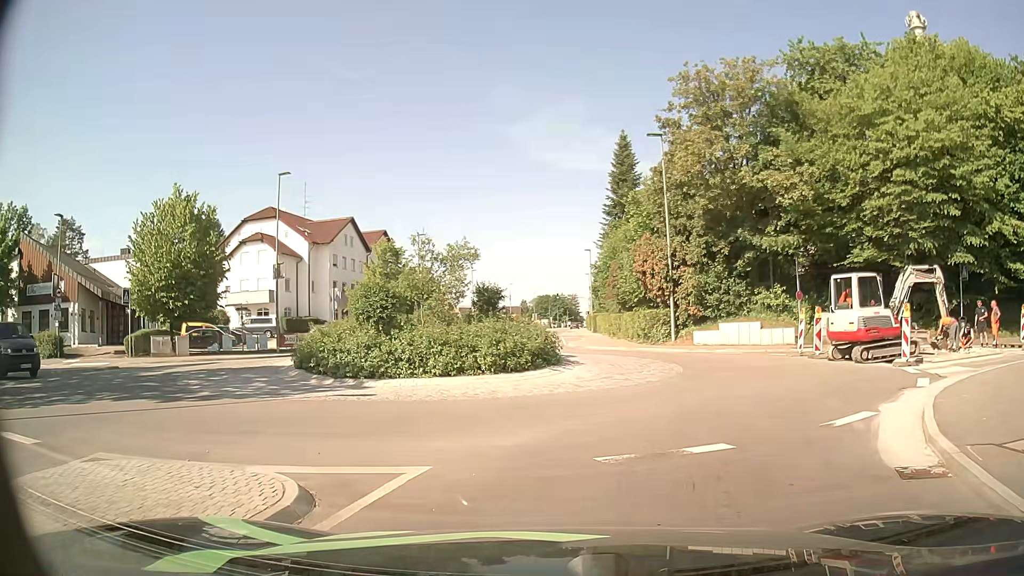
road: tertiary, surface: asphalt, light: Day
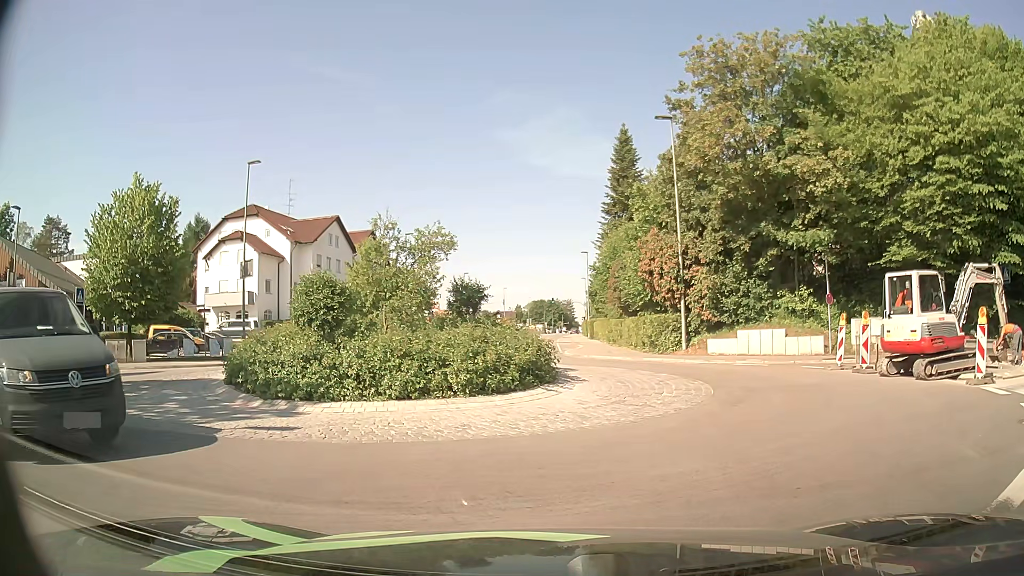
(0.0, +3.6) m; 0°
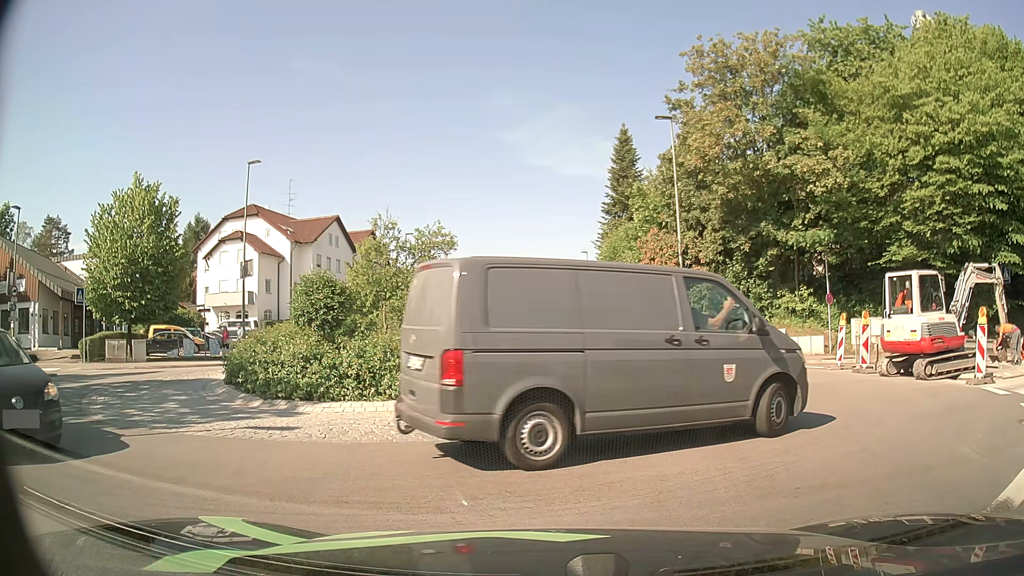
(0.0, 0.0) m; 0°
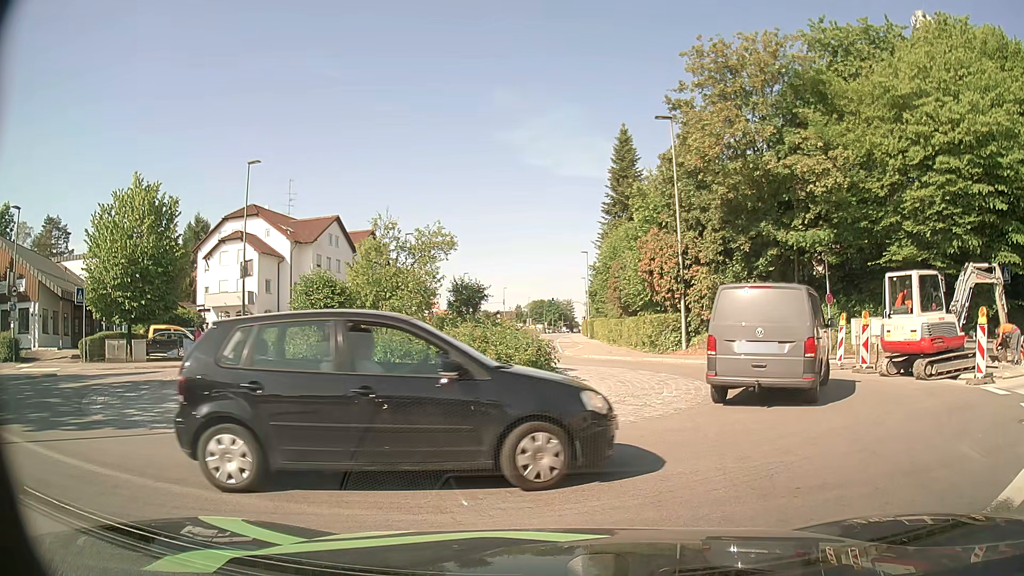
(0.0, 0.0) m; 0°
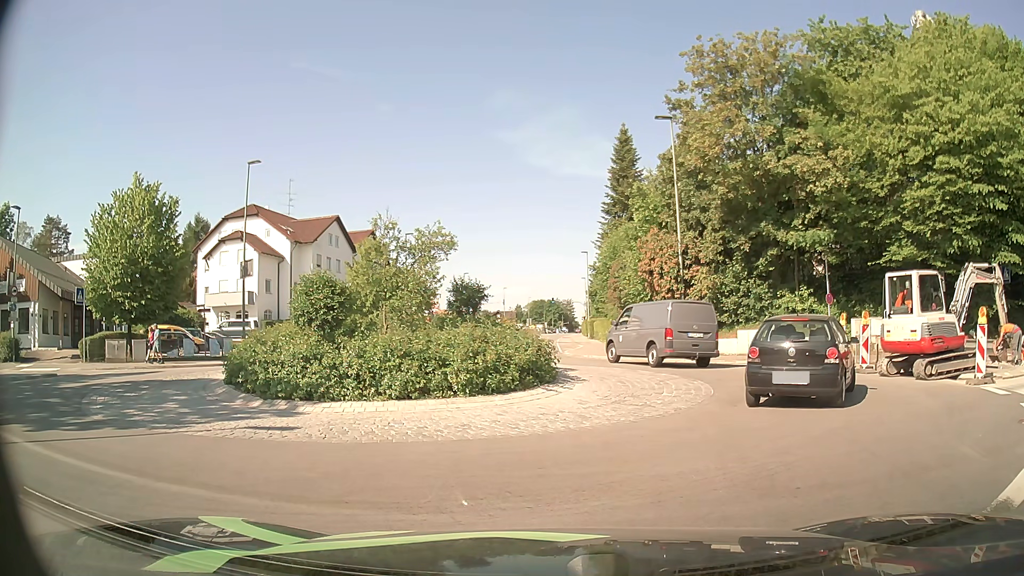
(0.0, 0.0) m; 0°
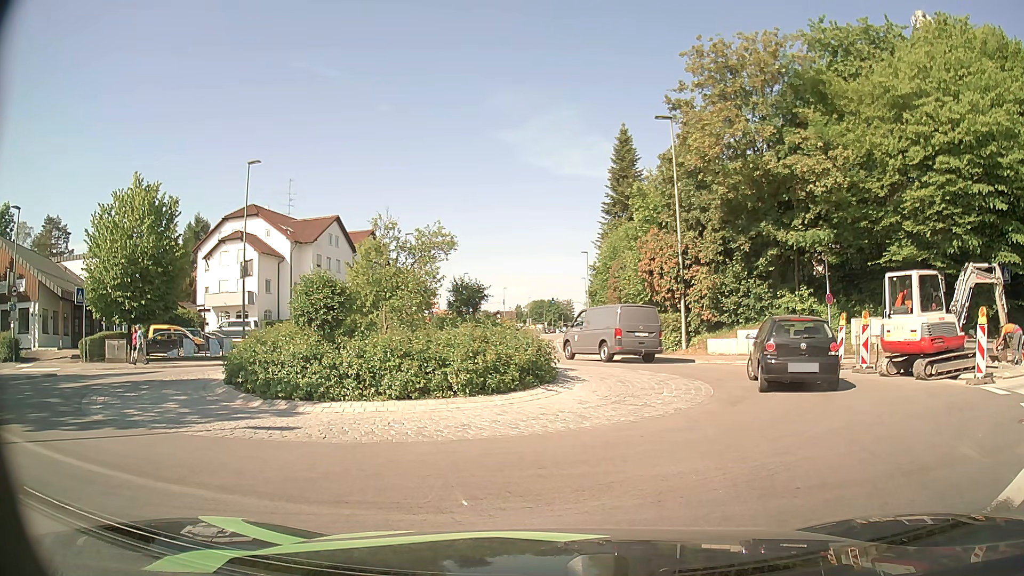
(0.0, 0.0) m; 0°
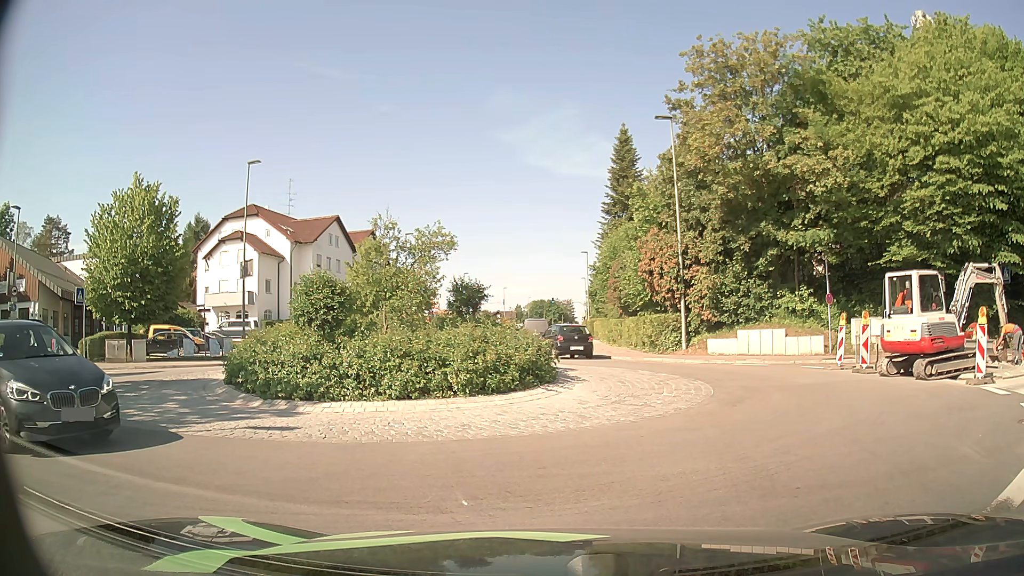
(0.0, 0.0) m; 0°
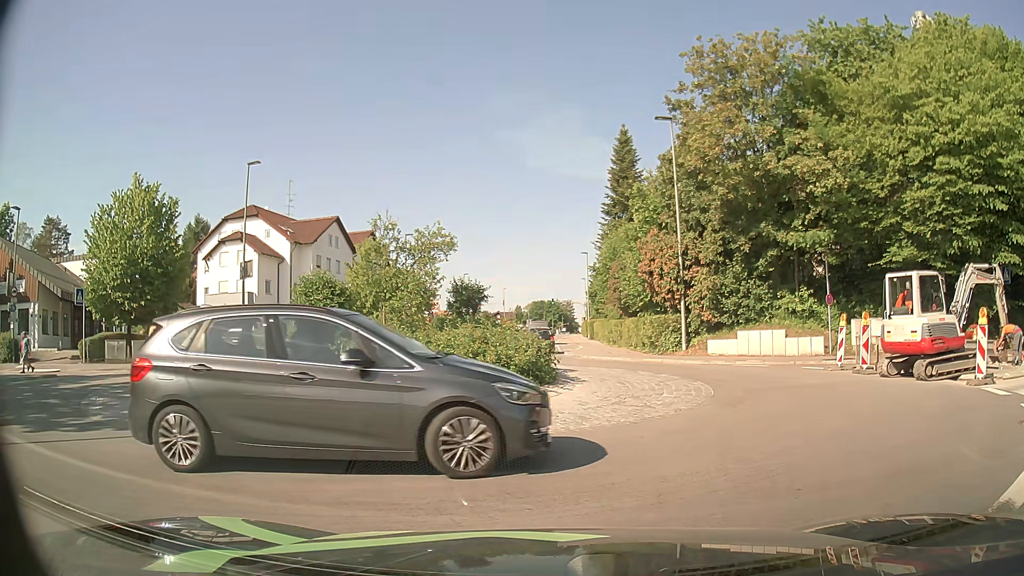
(0.0, 0.0) m; 0°
(+2, +10) (+5, +19) (+2, +28) (-1, +38) (-1, +48) (-1, +58) (-1, +68) (0, +78) (0, +88) (+1, +98) m
